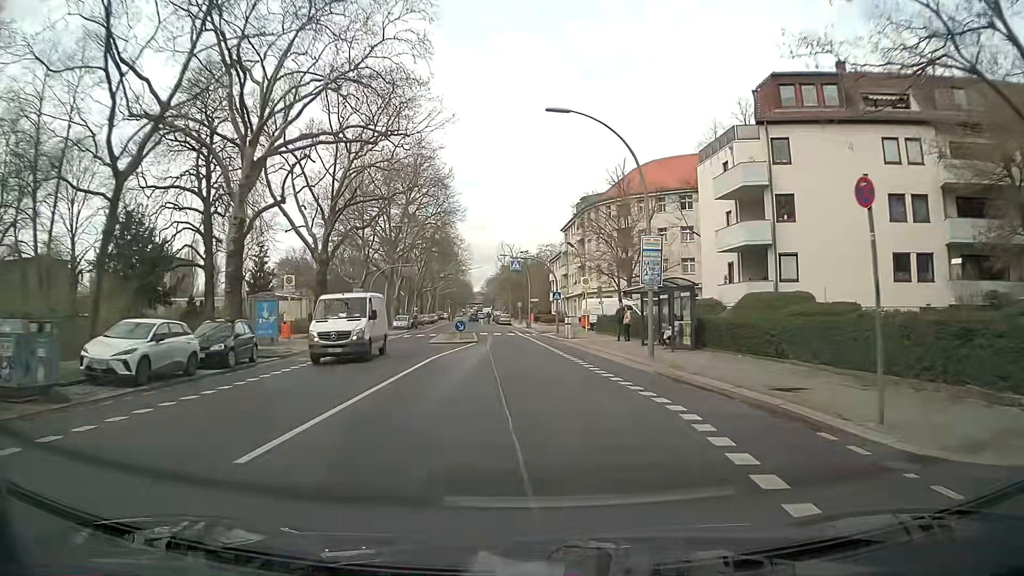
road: secondary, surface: asphalt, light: Day
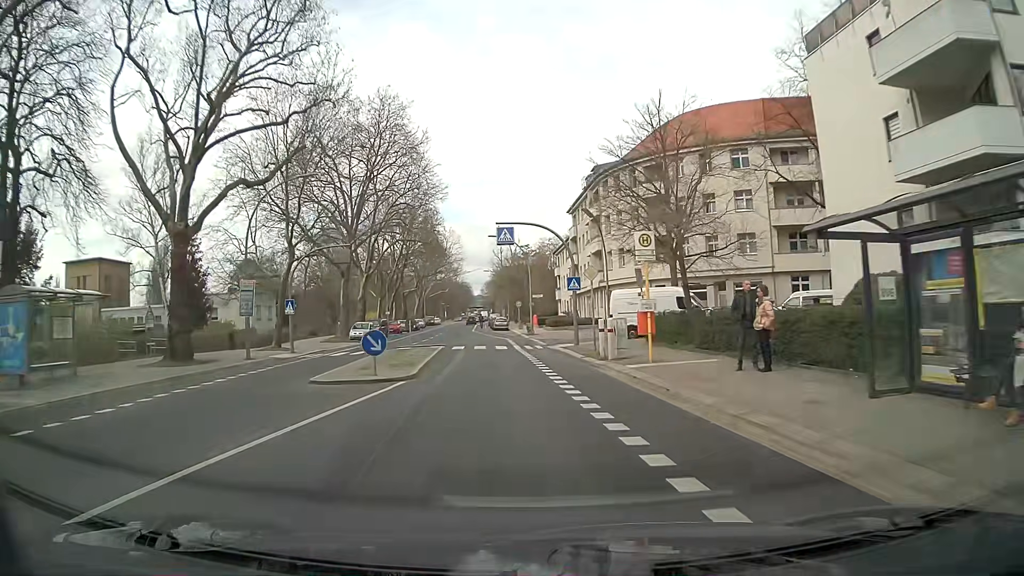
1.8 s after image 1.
(0.0, +18.8) m; -1°
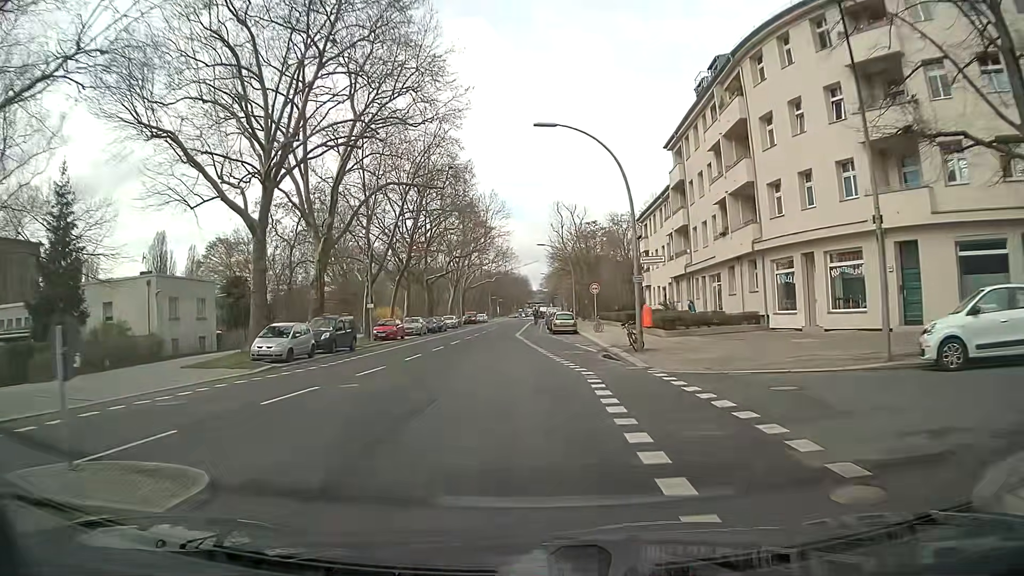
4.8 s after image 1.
(-1.0, +29.7) m; -4°
(0, +10) (-1, +20) (-1, +30) (-2, +40) (-2, +50) (-2, +60) (-2, +70) (-2, +80) (-1, +90) (-1, +100) m
